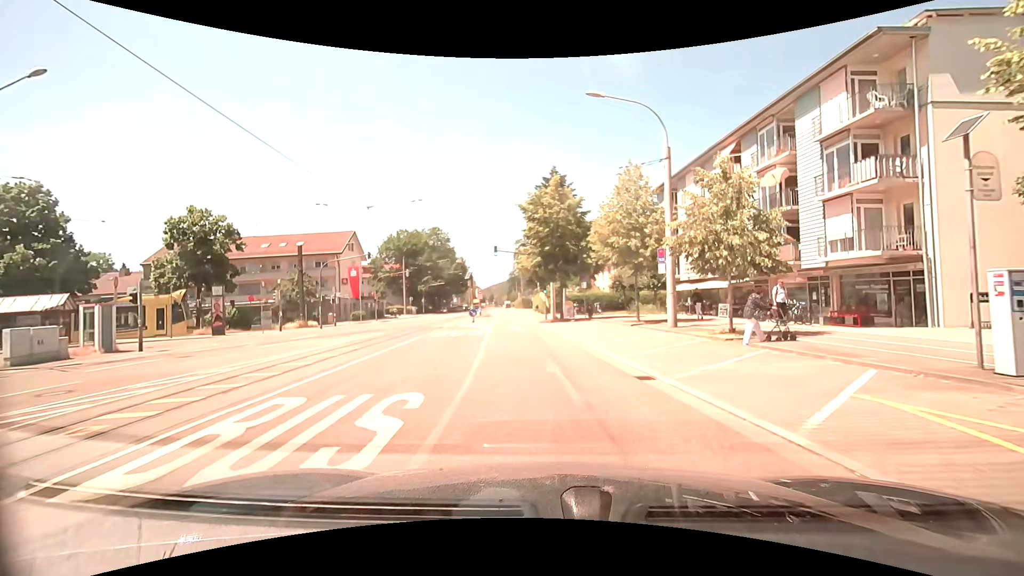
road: tertiary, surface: asphalt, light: Day
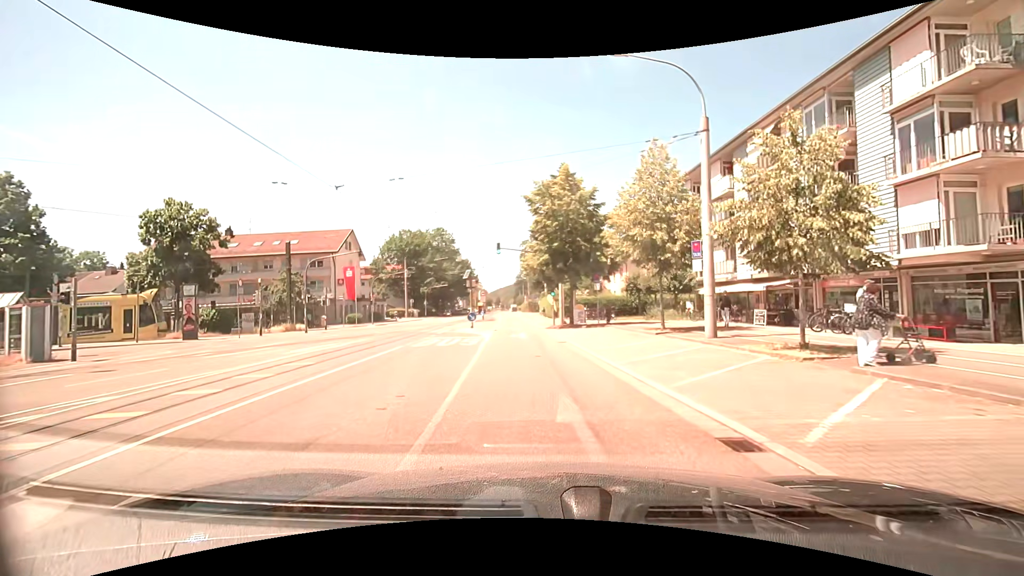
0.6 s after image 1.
(-0.1, +4.1) m; -1°
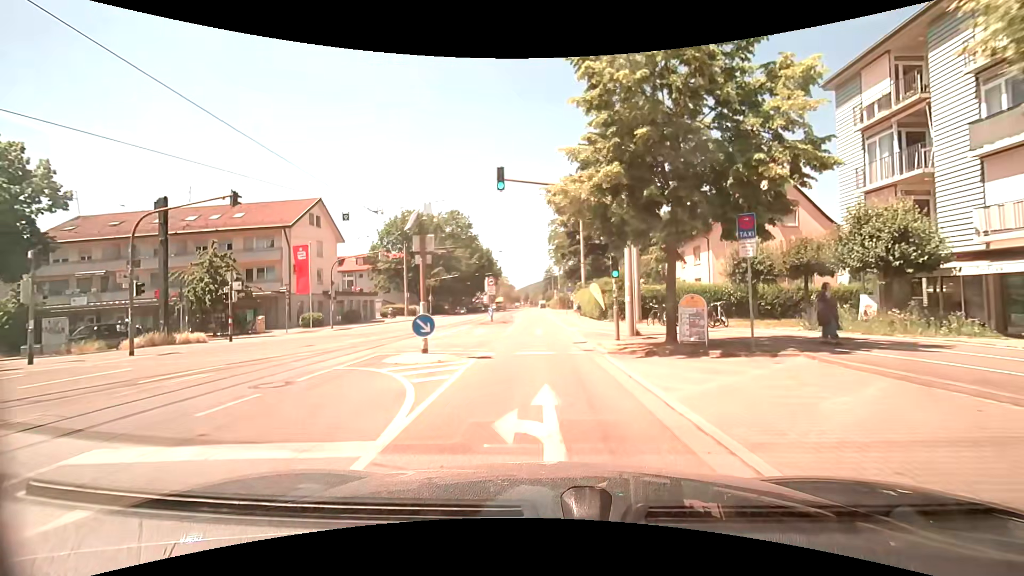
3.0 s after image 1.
(-0.7, +19.4) m; -2°
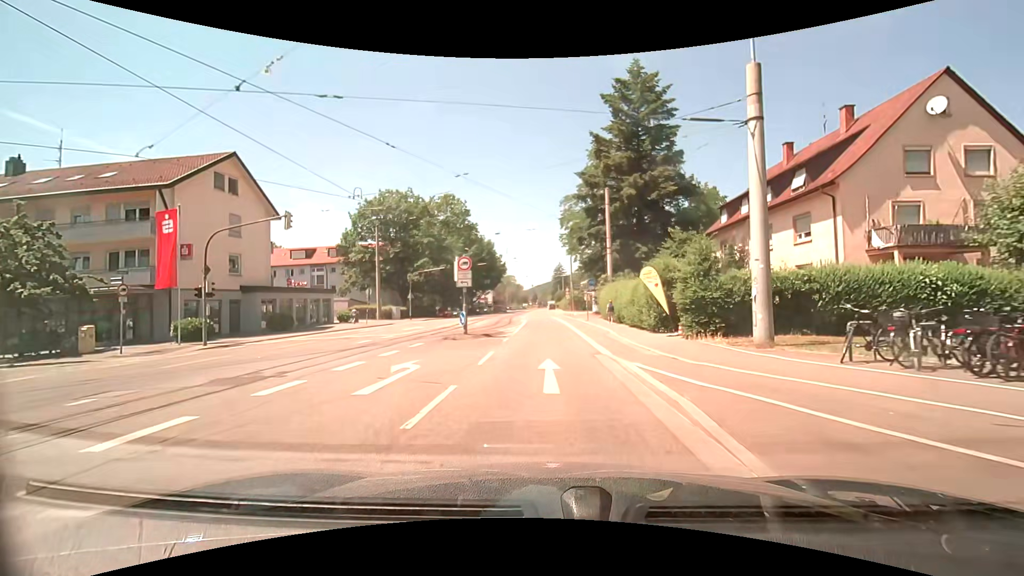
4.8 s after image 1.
(-0.4, +16.0) m; -2°
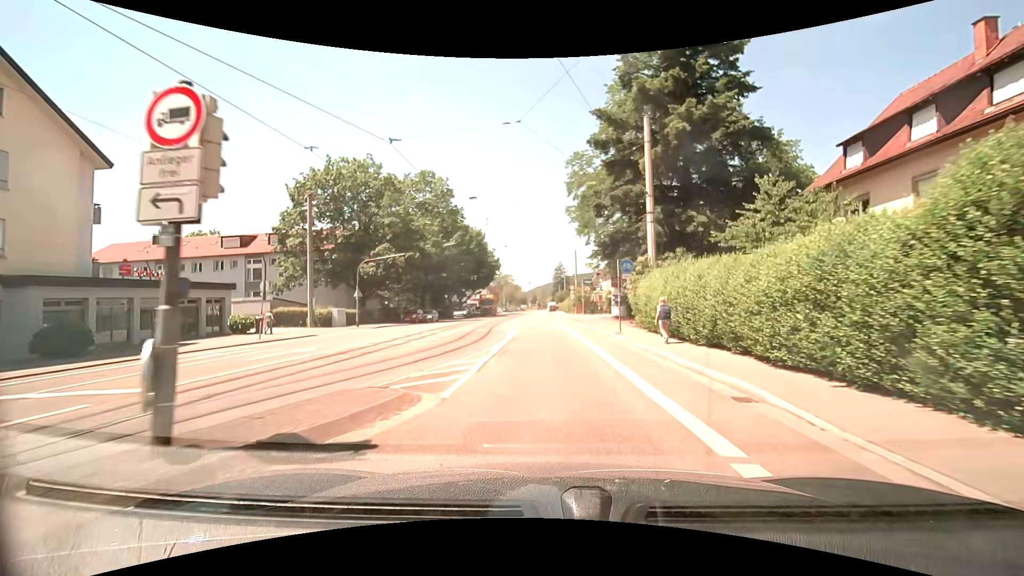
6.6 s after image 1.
(+0.2, +16.5) m; 0°
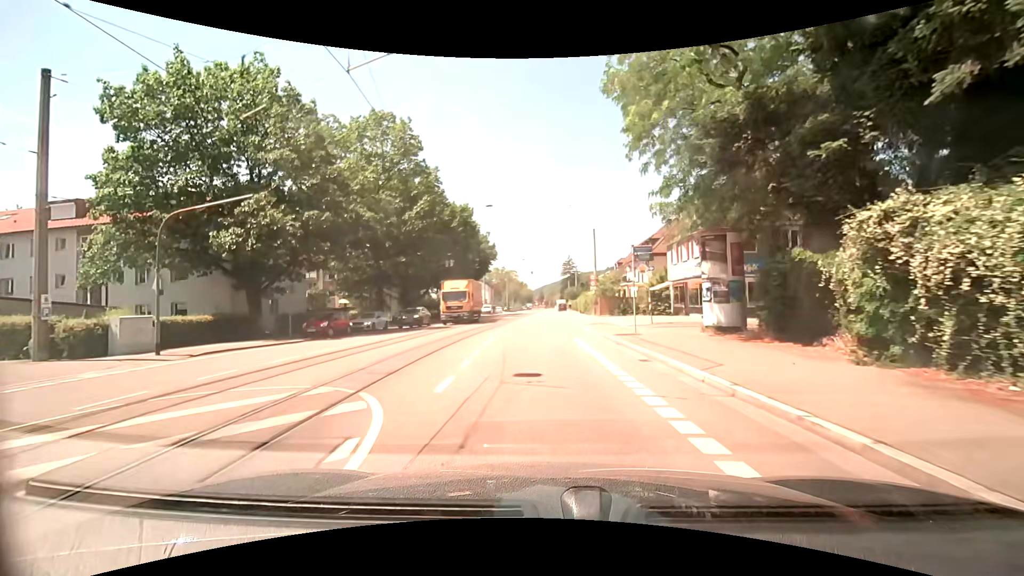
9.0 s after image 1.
(0.0, +22.5) m; -1°
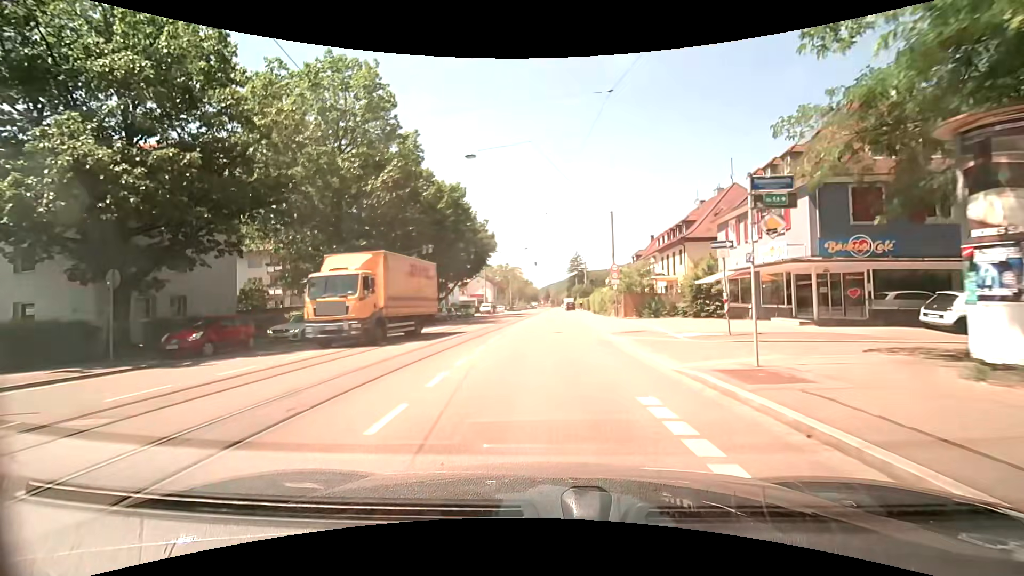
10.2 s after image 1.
(-0.1, +11.6) m; -1°
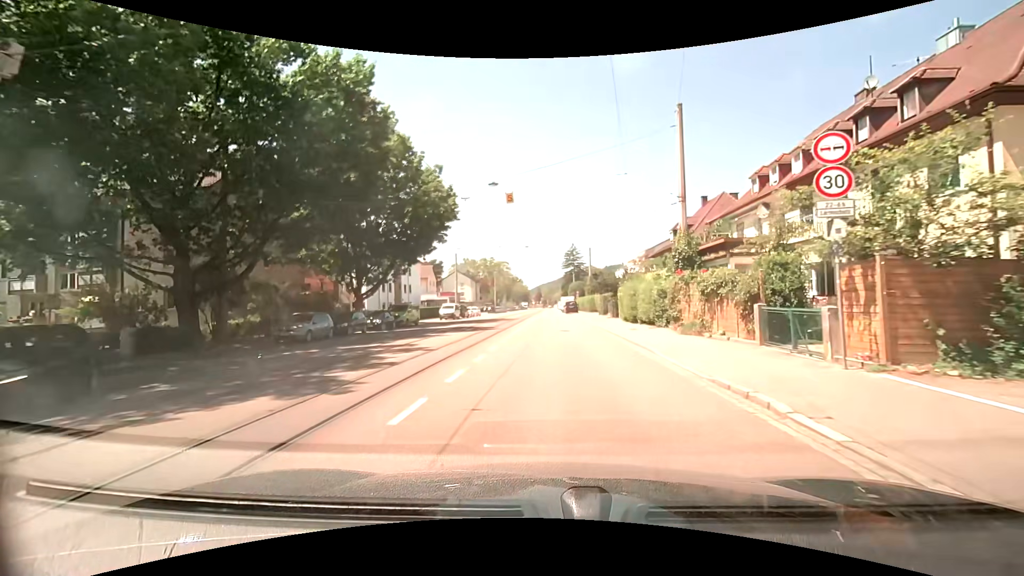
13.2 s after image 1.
(+0.3, +29.6) m; +1°
(0, +10) (0, +20) (0, +30) (+1, +40) (+1, +50) (+1, +60) (+1, +70) (+1, +80) (+1, +90) (+2, +100) m
